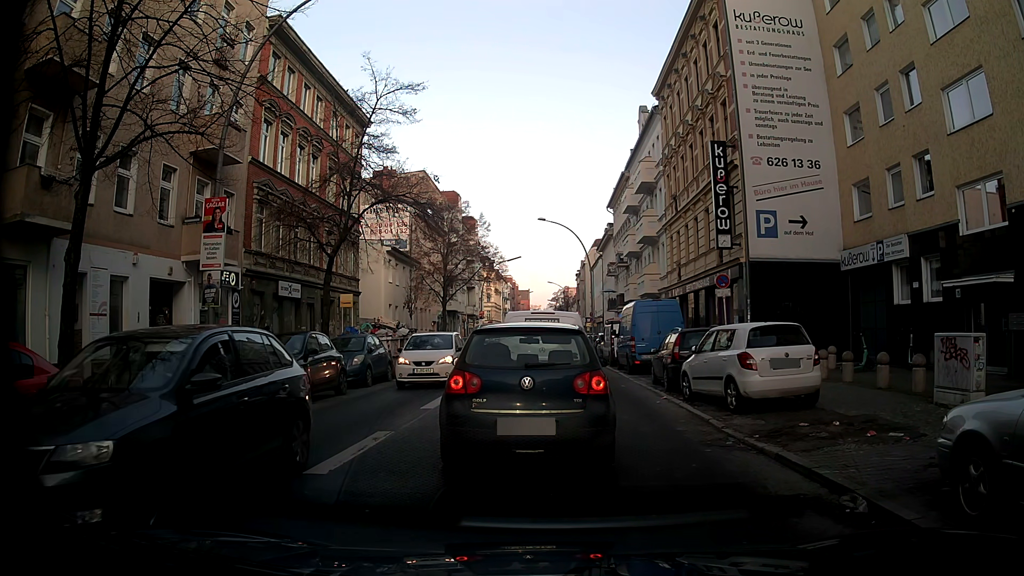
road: tertiary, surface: asphalt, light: Day
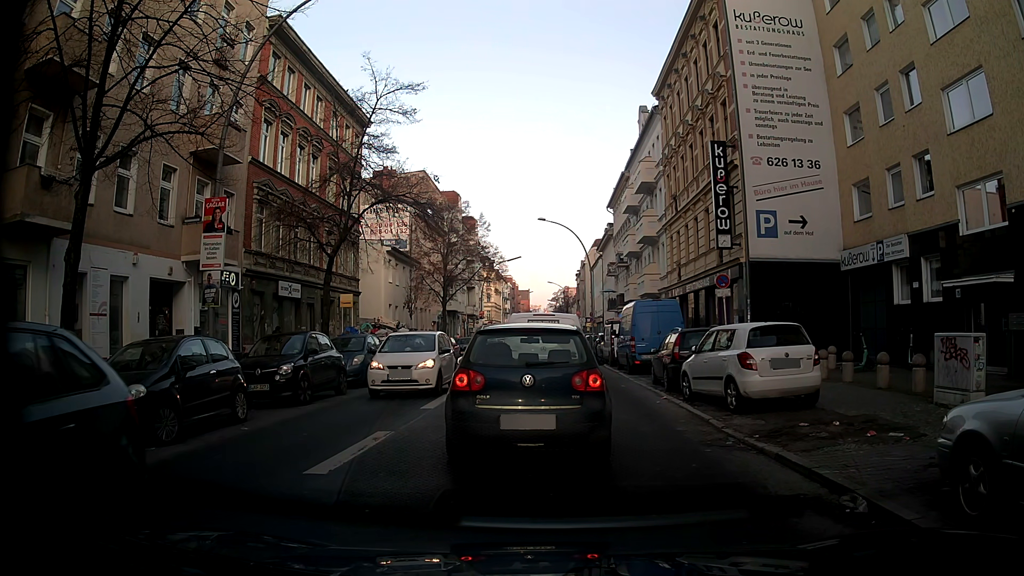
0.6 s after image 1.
(0.0, 0.0) m; 0°
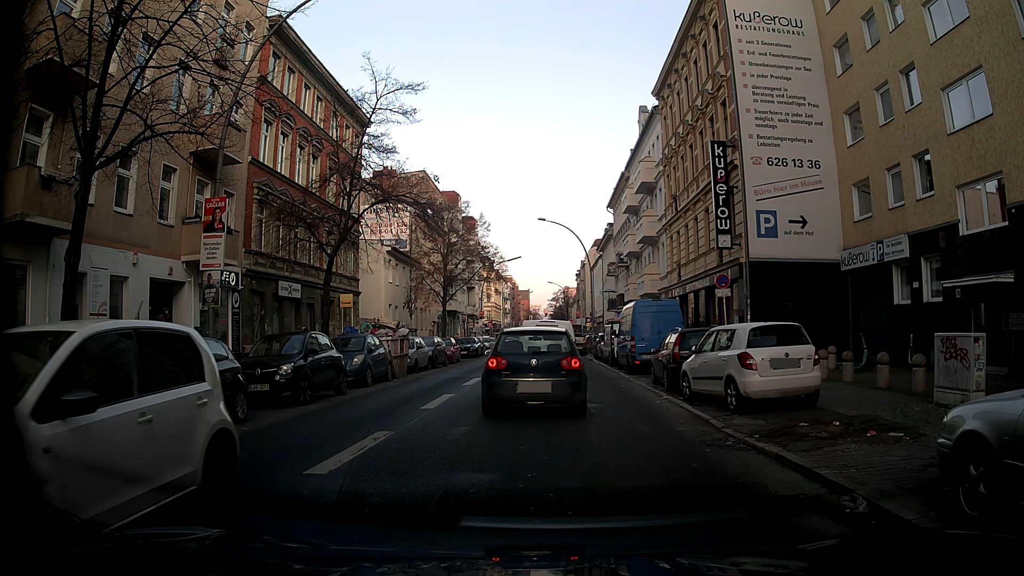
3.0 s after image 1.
(0.0, 0.0) m; 0°
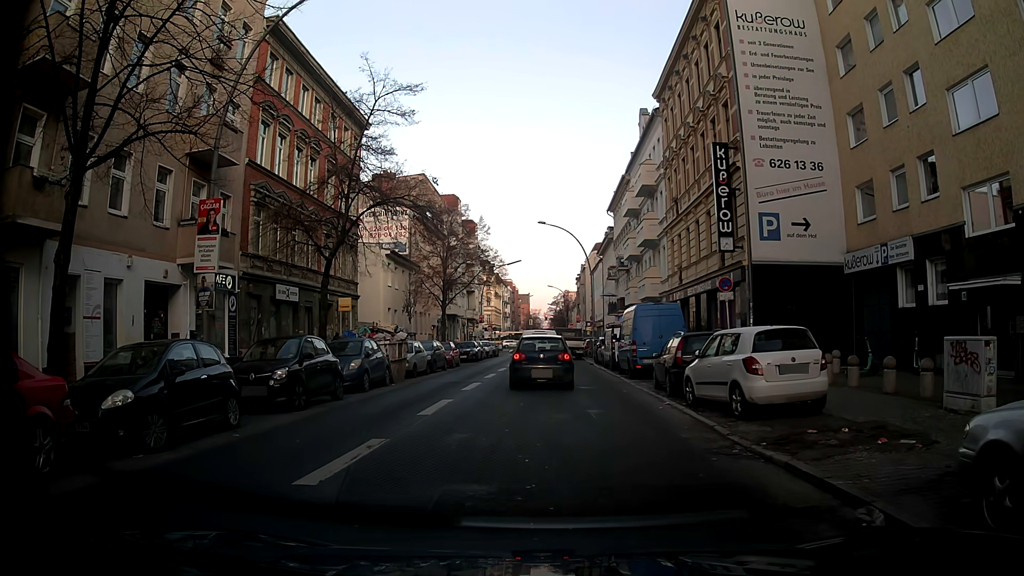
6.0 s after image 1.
(0.0, +0.4) m; 0°
